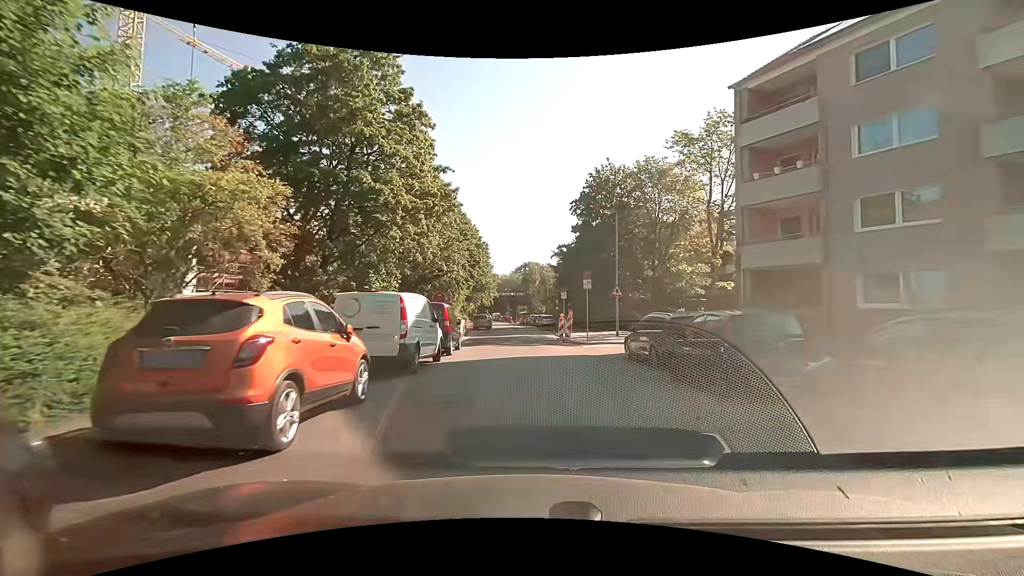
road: residential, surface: asphalt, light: Day
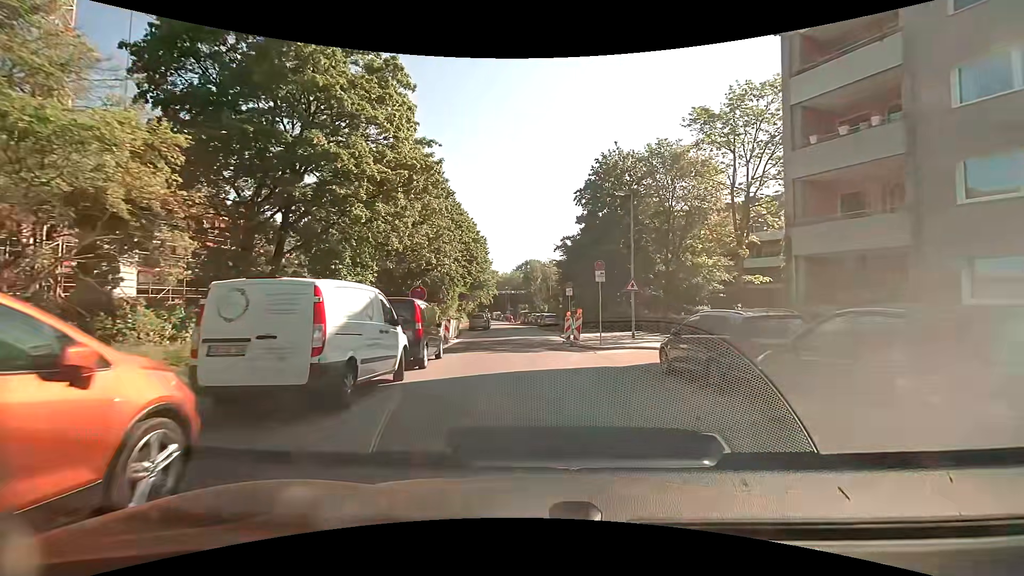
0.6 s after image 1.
(0.0, +4.4) m; 0°
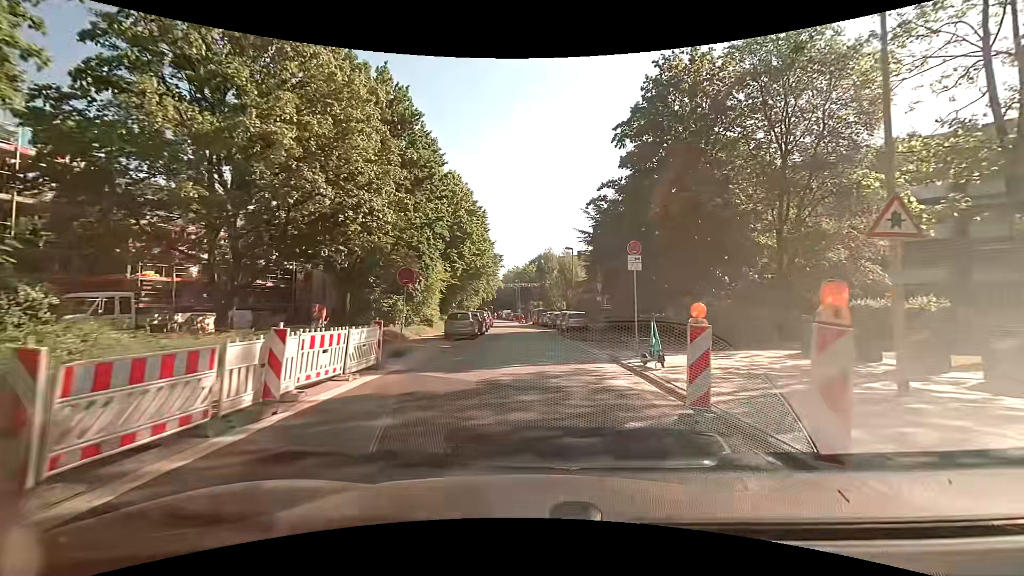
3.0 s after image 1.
(-0.4, +18.0) m; -2°
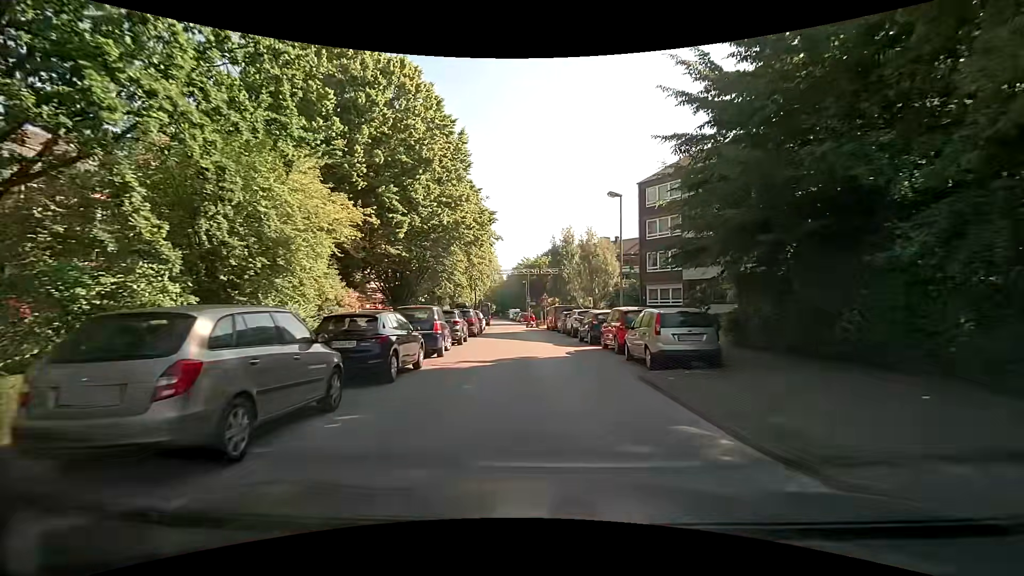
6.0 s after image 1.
(-0.3, +22.2) m; -2°
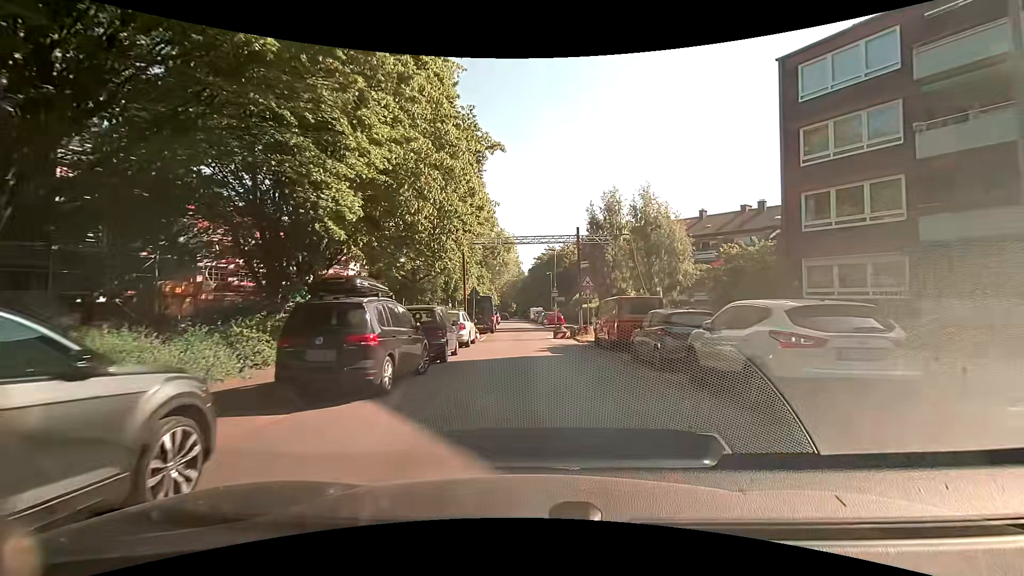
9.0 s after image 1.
(-0.2, +21.1) m; -2°
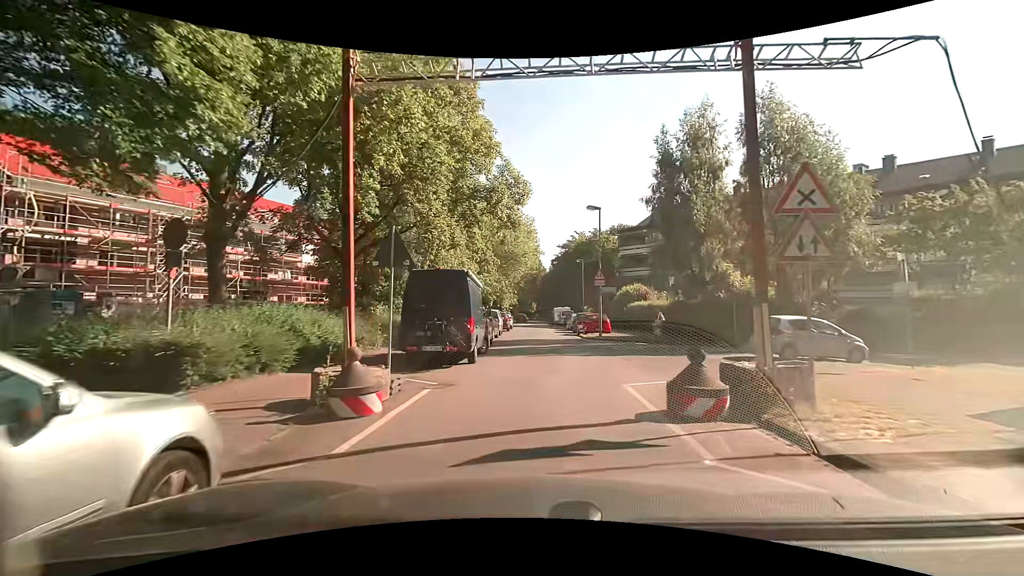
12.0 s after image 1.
(-0.5, +19.9) m; -3°
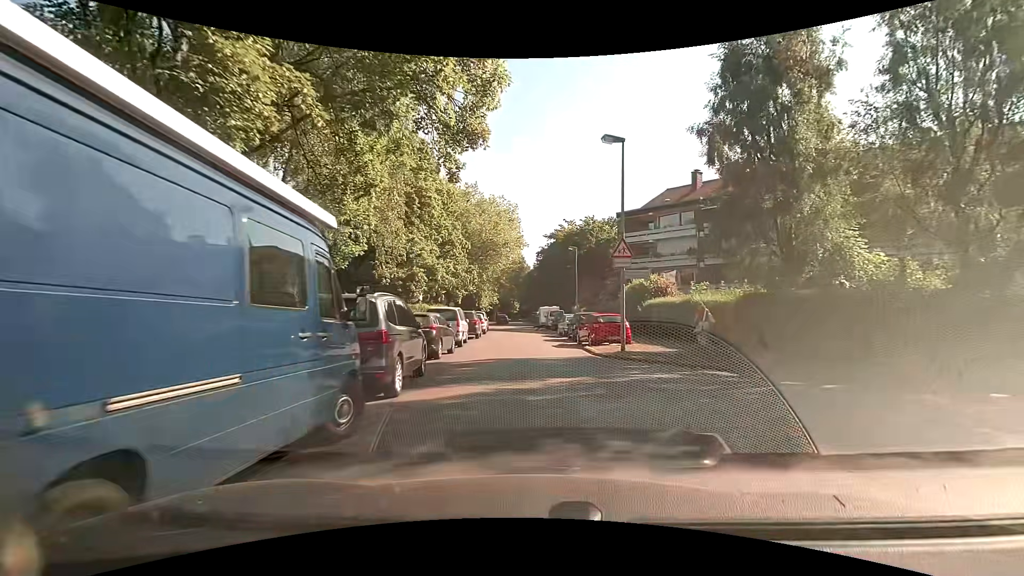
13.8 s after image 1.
(+0.1, +11.8) m; +2°
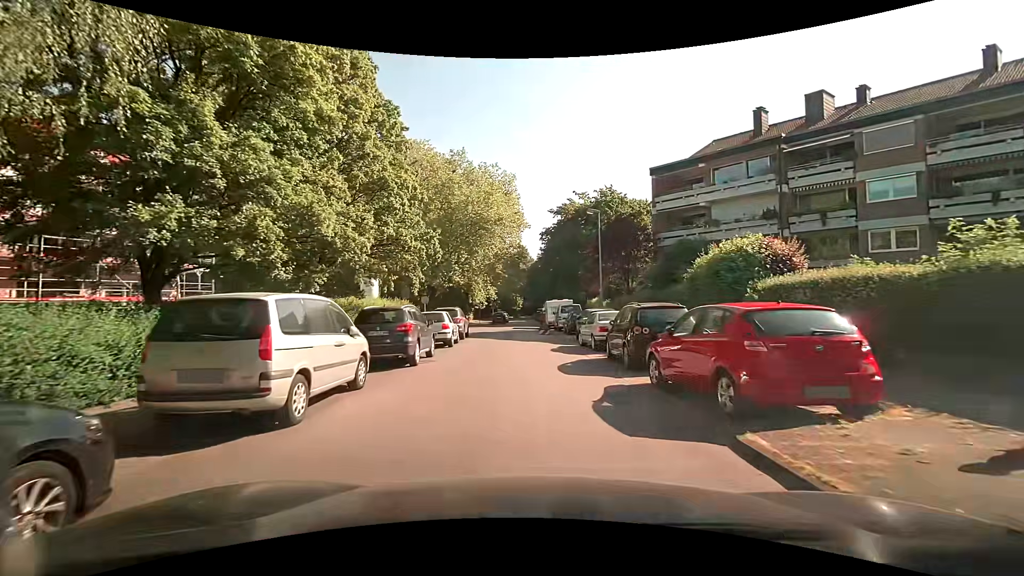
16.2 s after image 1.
(+0.1, +15.3) m; -2°
